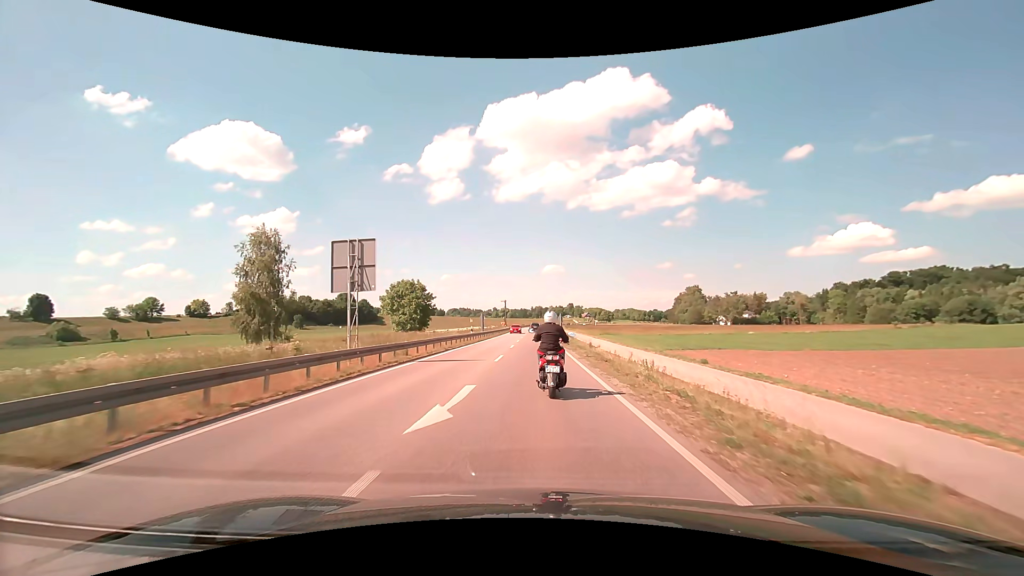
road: secondary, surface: asphalt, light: Day
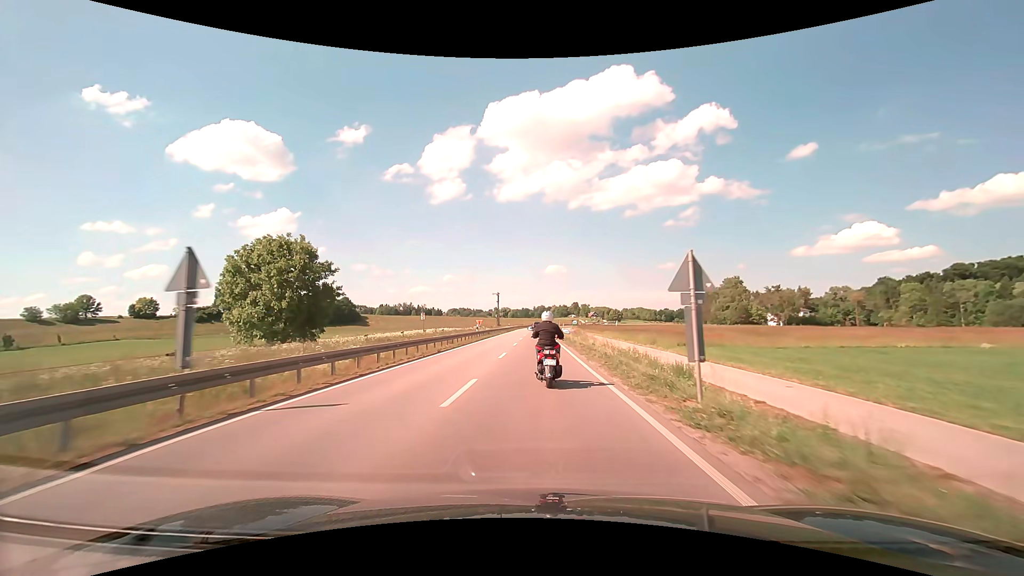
(-0.1, +47.2) m; 0°
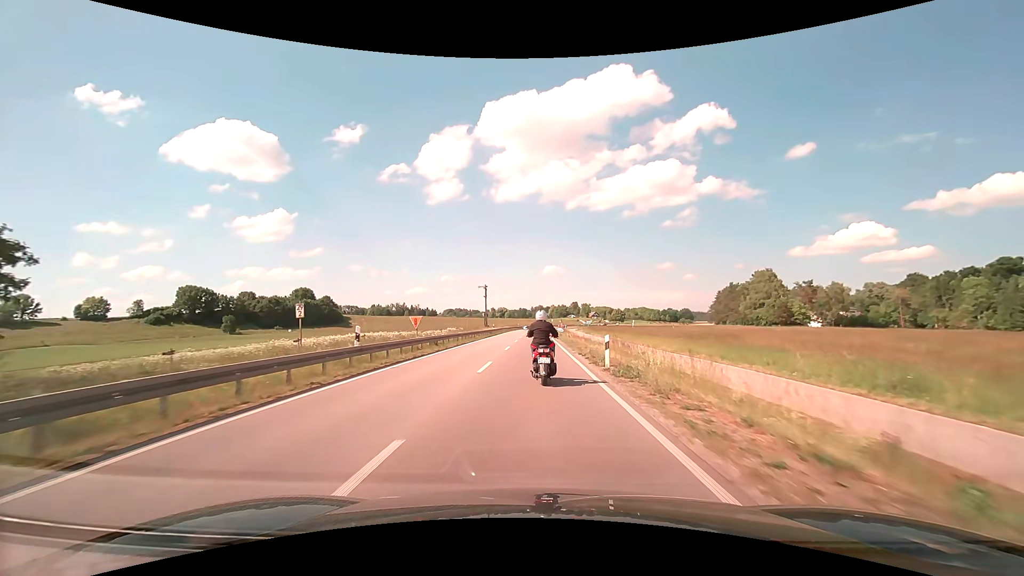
(+0.1, +30.4) m; 0°
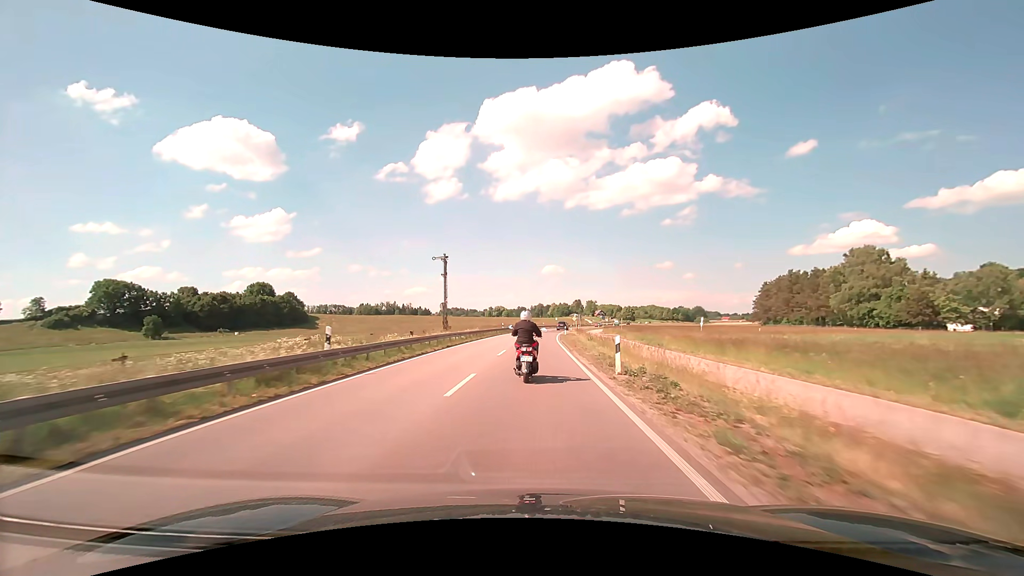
(0.0, +52.4) m; 0°
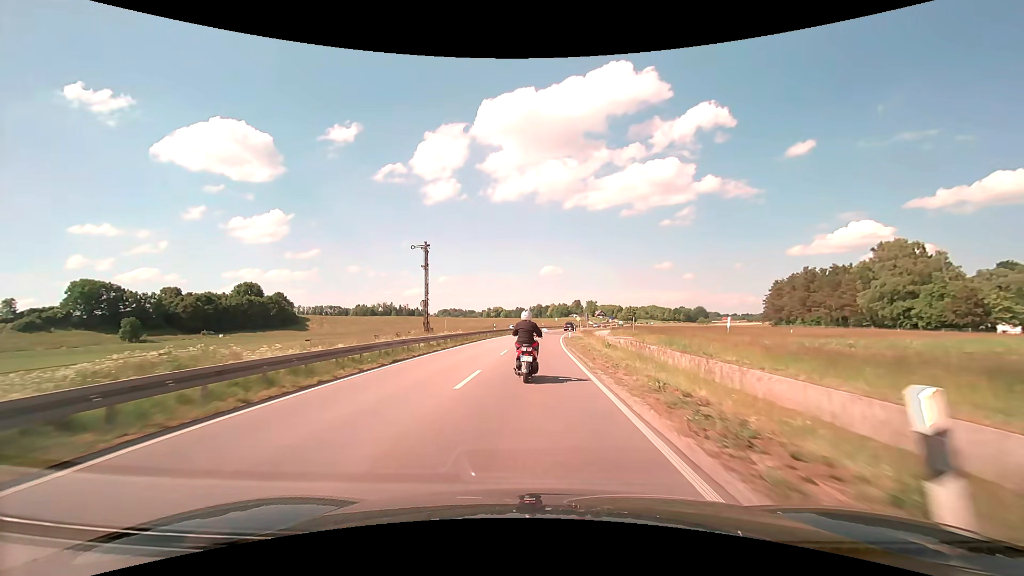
(0.0, +10.7) m; 0°
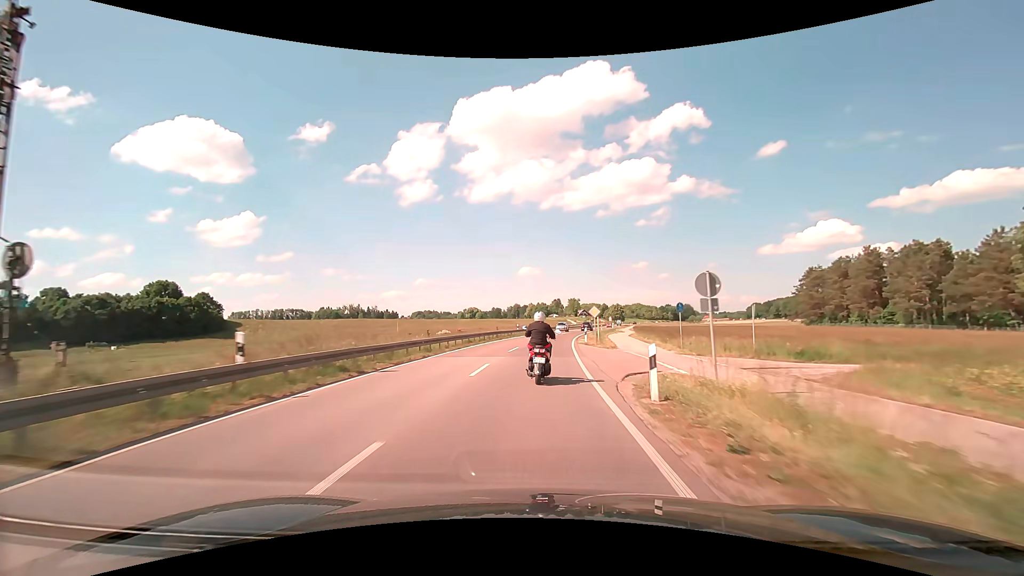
(+0.7, +43.2) m; +2°
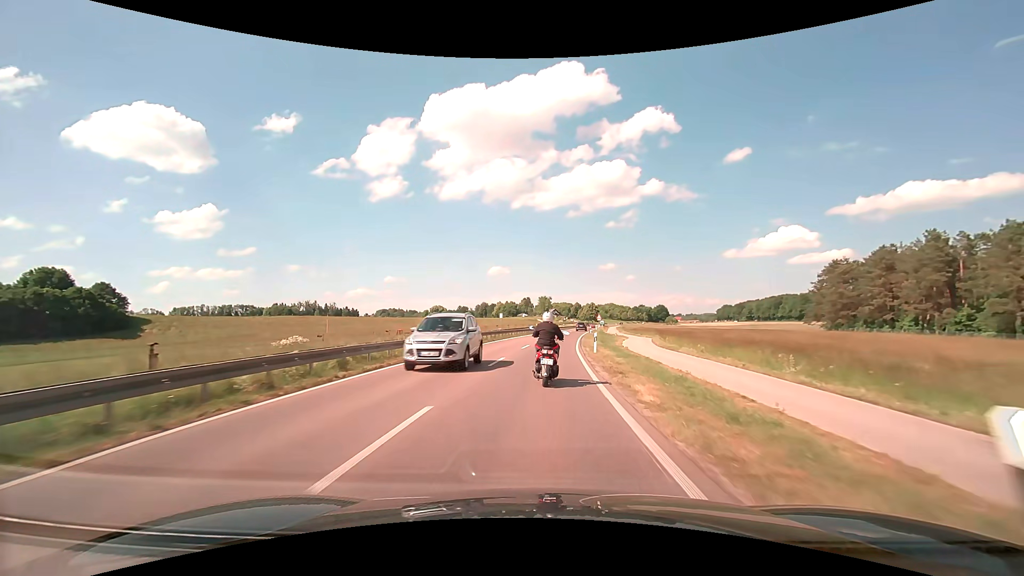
(+0.9, +32.5) m; +3°
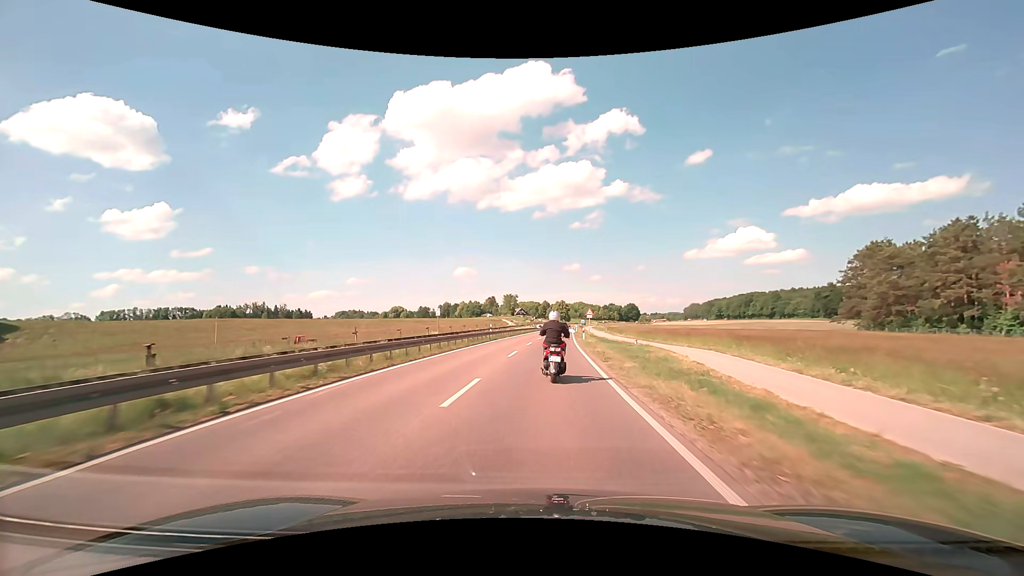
(+1.0, +31.9) m; +4°
(0, +10) (0, +20) (+1, +30) (+1, +40) (+2, +50) (+3, +60) (+3, +70) (+4, +80) (+5, +90) (+5, +100) m
